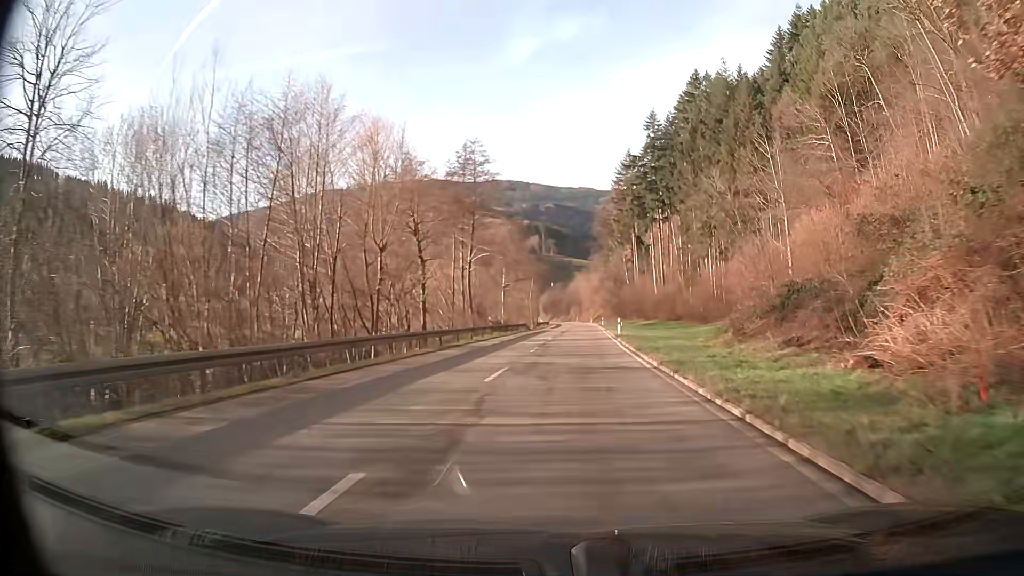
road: secondary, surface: asphalt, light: Day
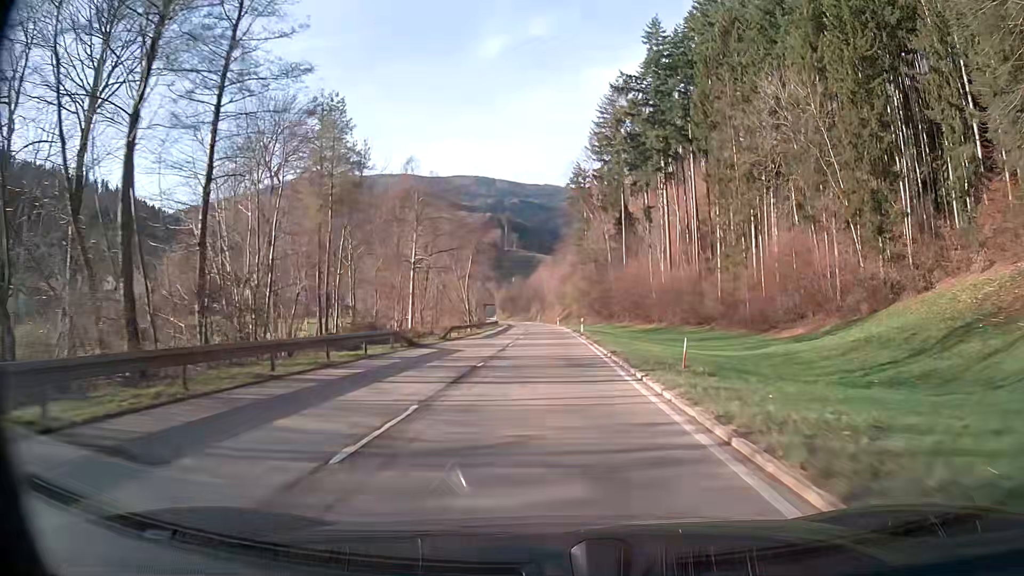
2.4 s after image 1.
(+1.2, +43.8) m; +2°
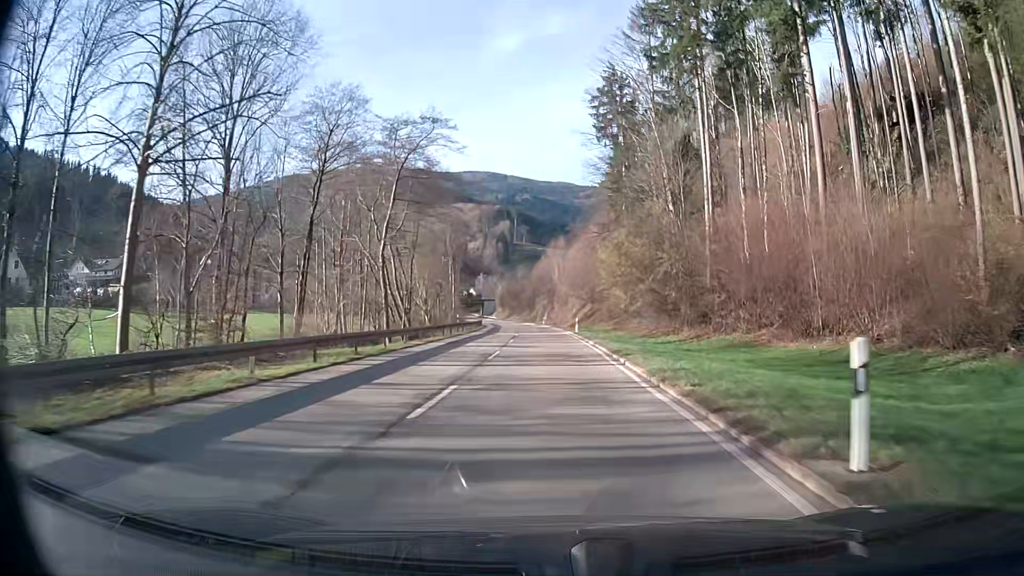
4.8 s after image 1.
(-0.3, +45.7) m; -1°
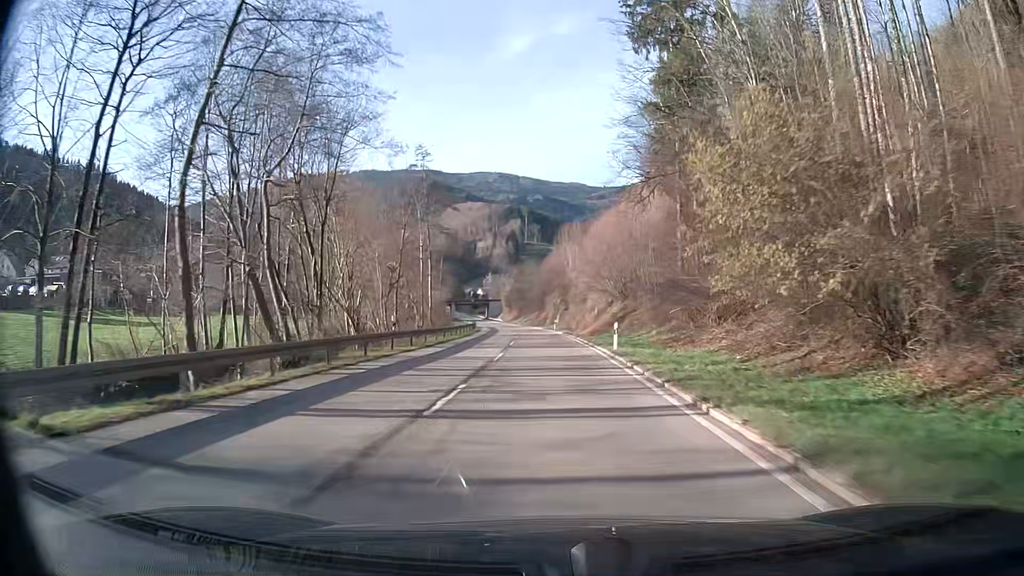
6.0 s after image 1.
(-0.1, +23.4) m; -1°
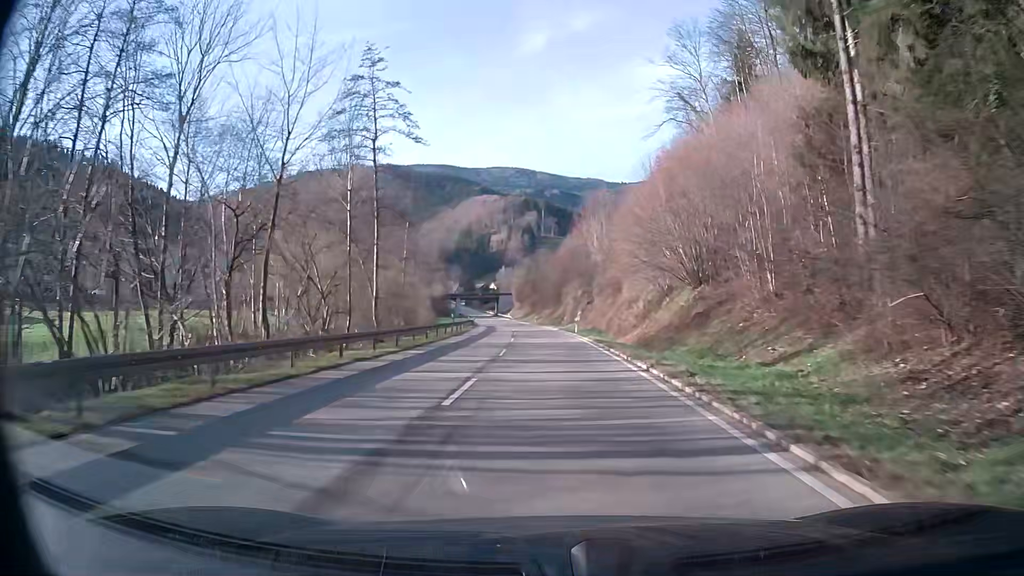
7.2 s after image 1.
(-0.4, +23.5) m; -2°
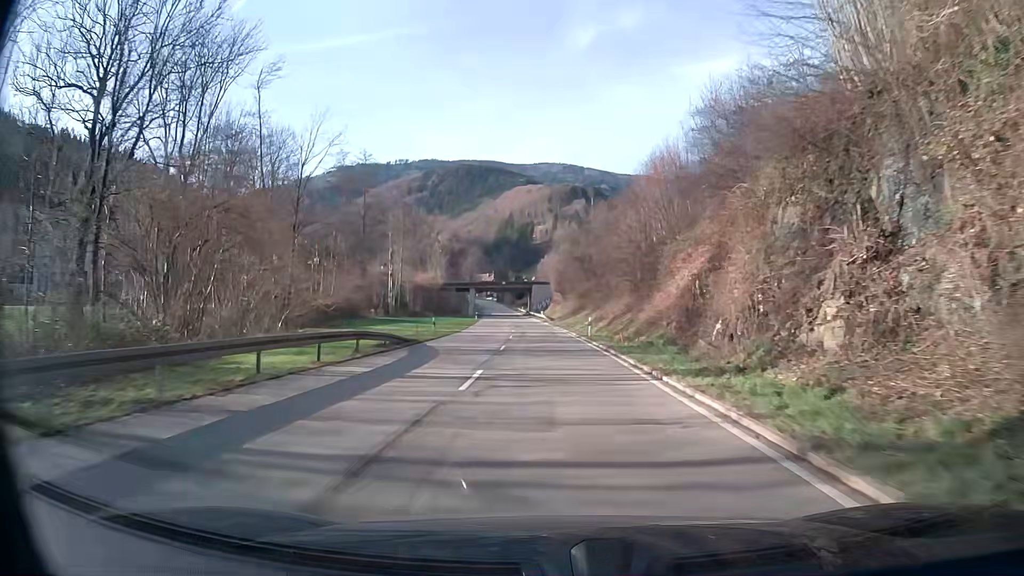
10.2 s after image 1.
(-1.9, +58.4) m; -4°
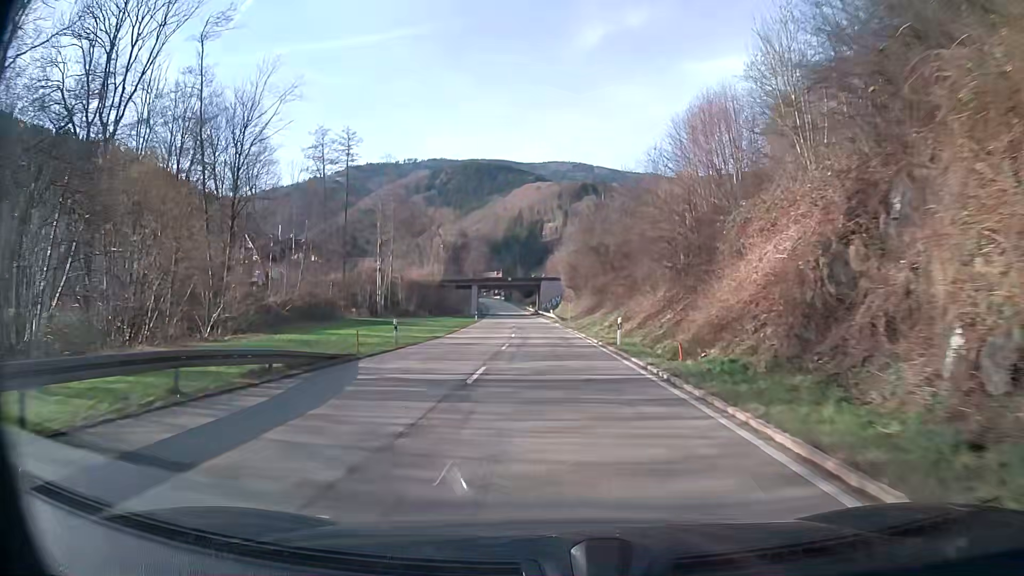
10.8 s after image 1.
(-0.1, +11.6) m; -1°
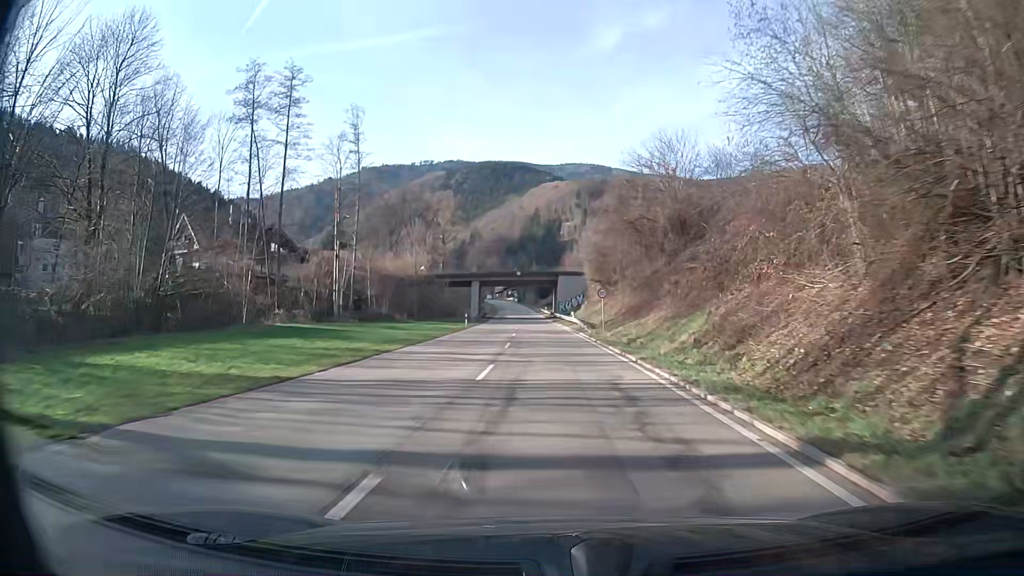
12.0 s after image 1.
(-0.4, +22.9) m; -2°
